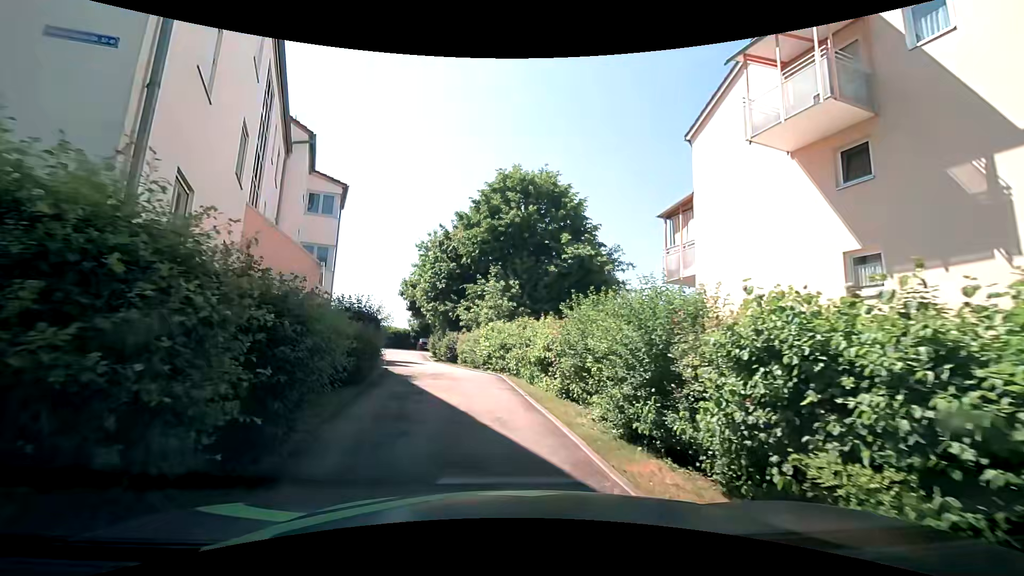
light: Day
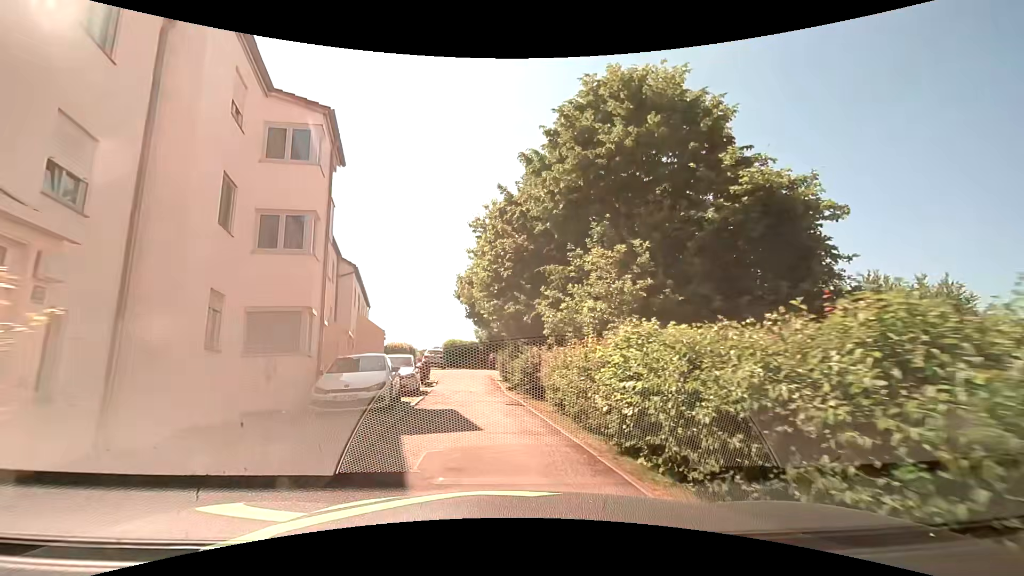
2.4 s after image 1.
(-1.2, +11.8) m; -11°
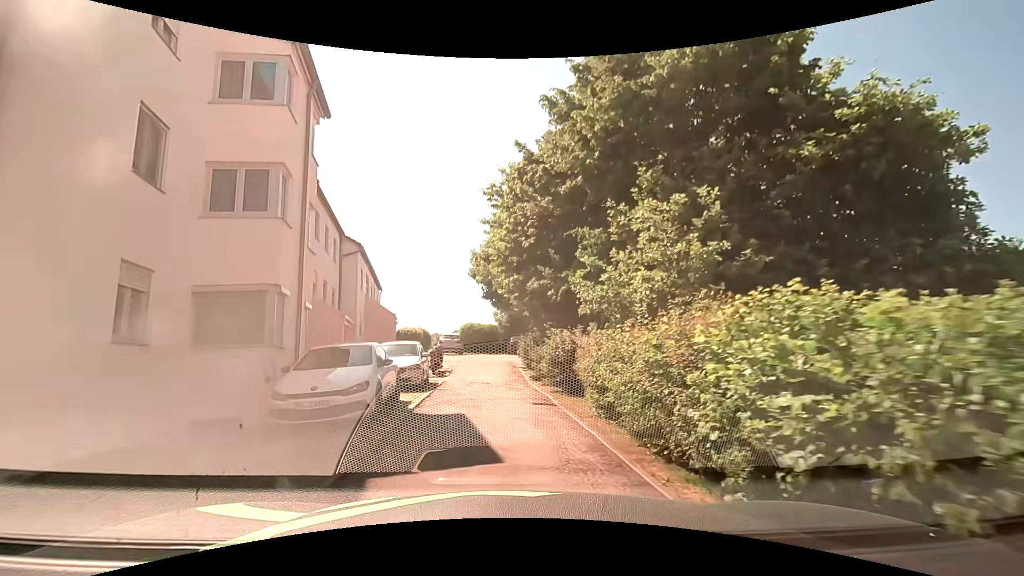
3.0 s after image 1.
(0.0, +3.3) m; -2°
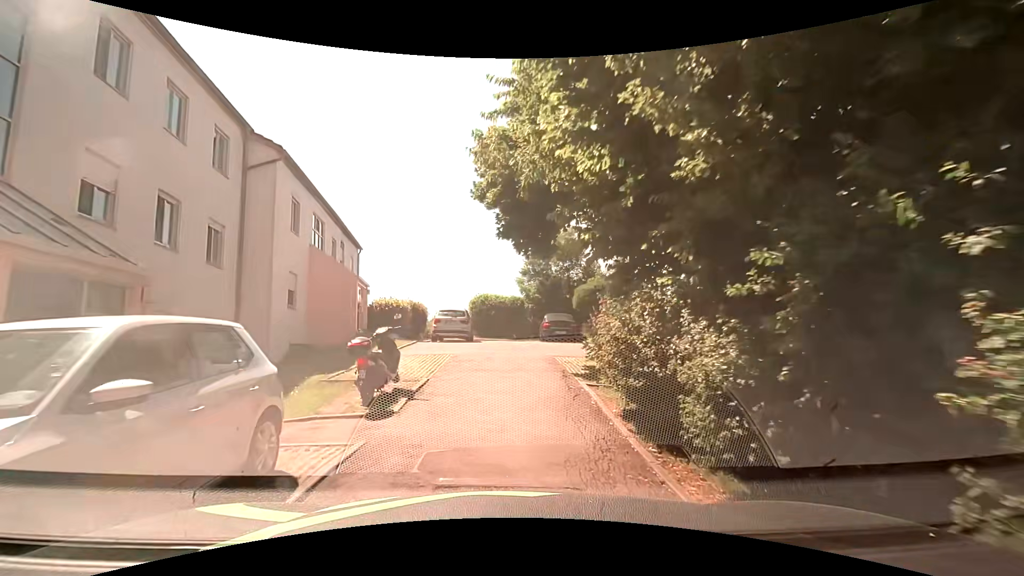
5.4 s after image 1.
(-0.3, +13.2) m; -1°
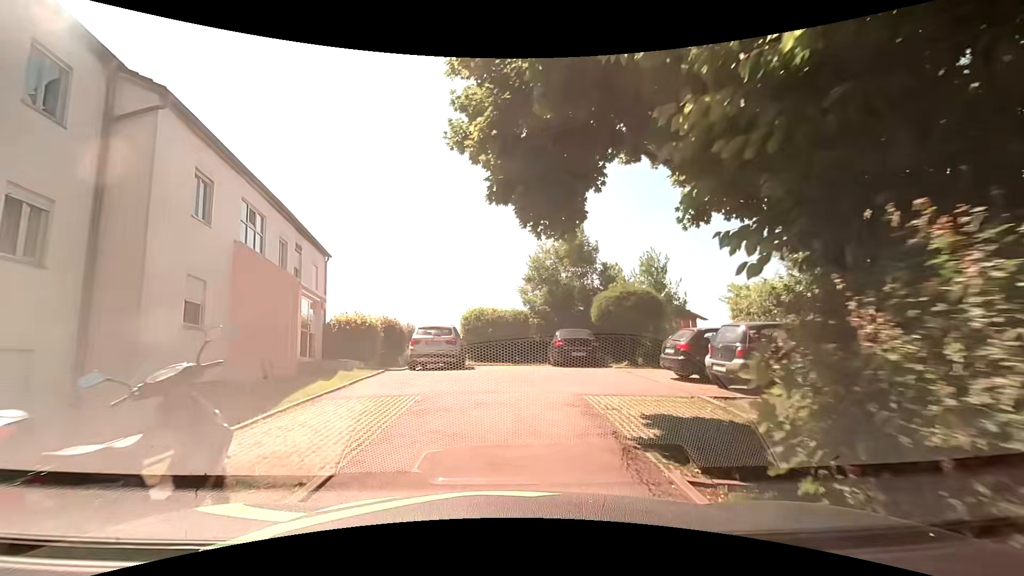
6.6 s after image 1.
(-0.1, +5.7) m; -2°
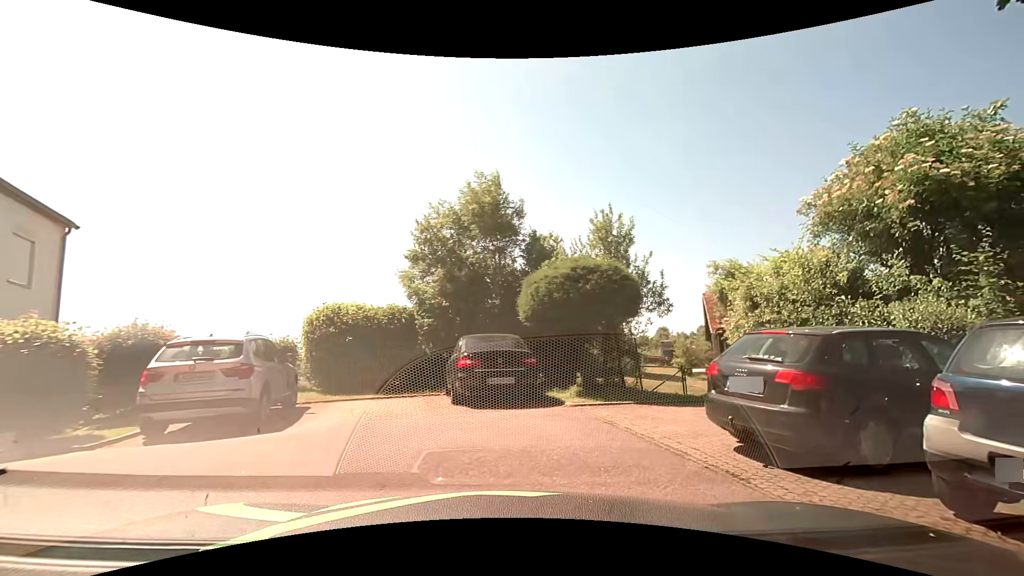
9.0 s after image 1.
(+0.3, +8.5) m; +12°
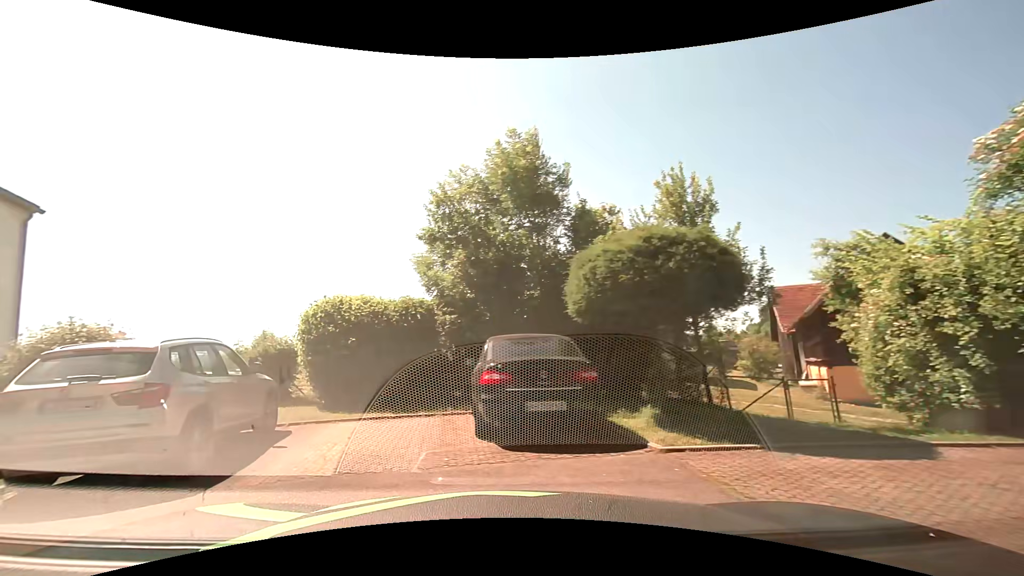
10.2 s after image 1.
(+0.2, +3.3) m; -5°
